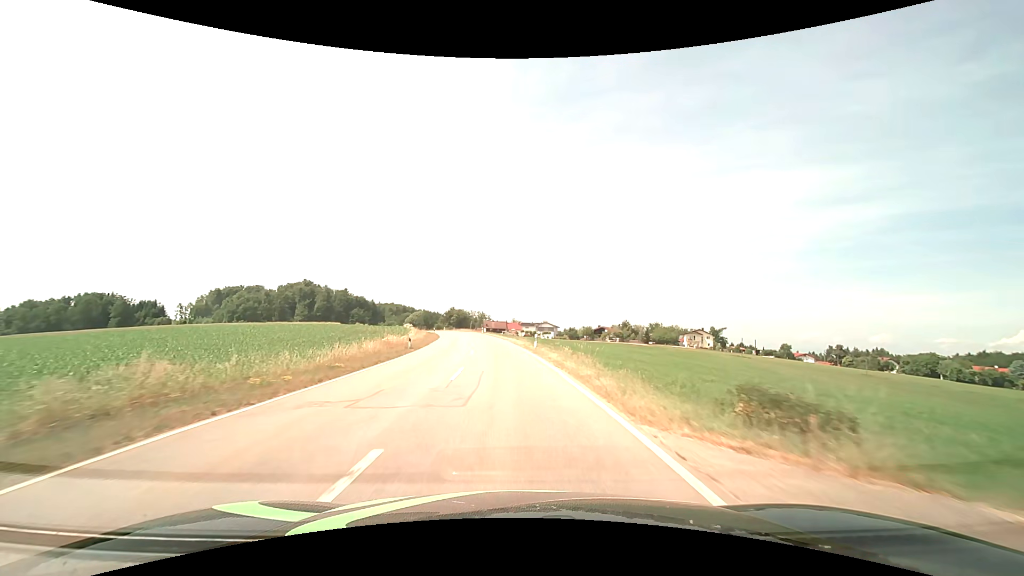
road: tertiary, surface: asphalt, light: Day
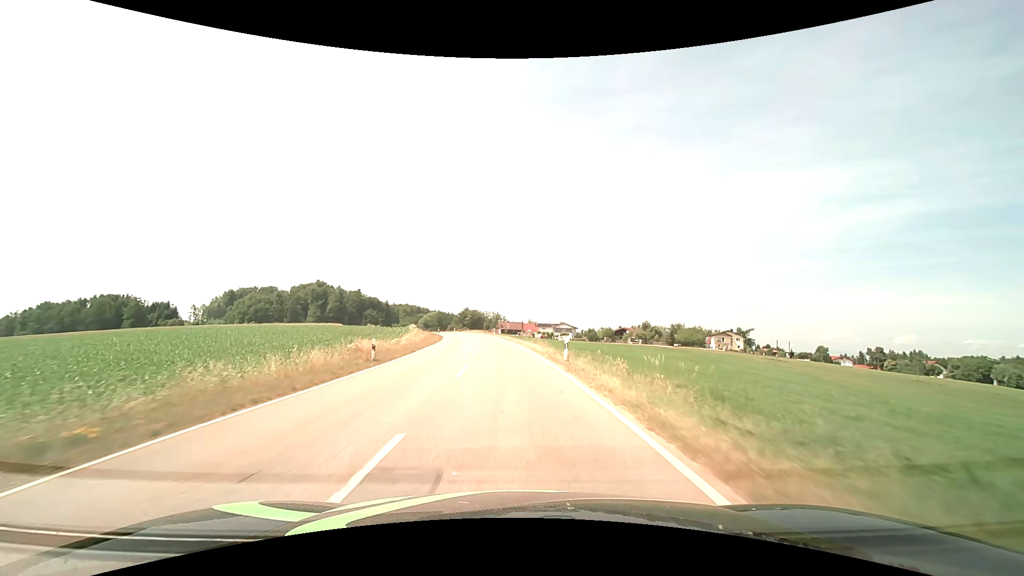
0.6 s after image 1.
(-0.1, +10.8) m; -2°
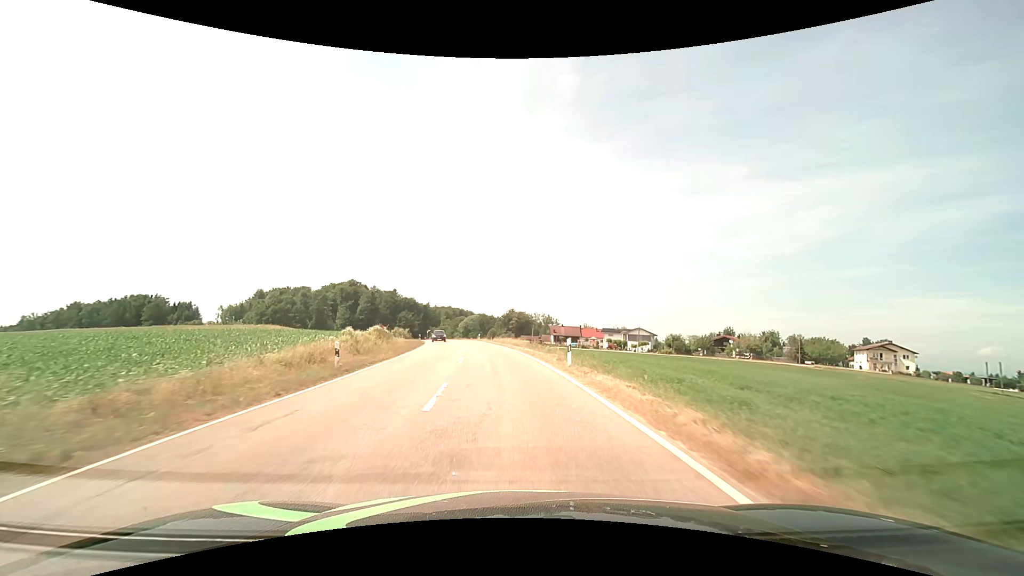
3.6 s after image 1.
(-3.4, +52.0) m; -6°
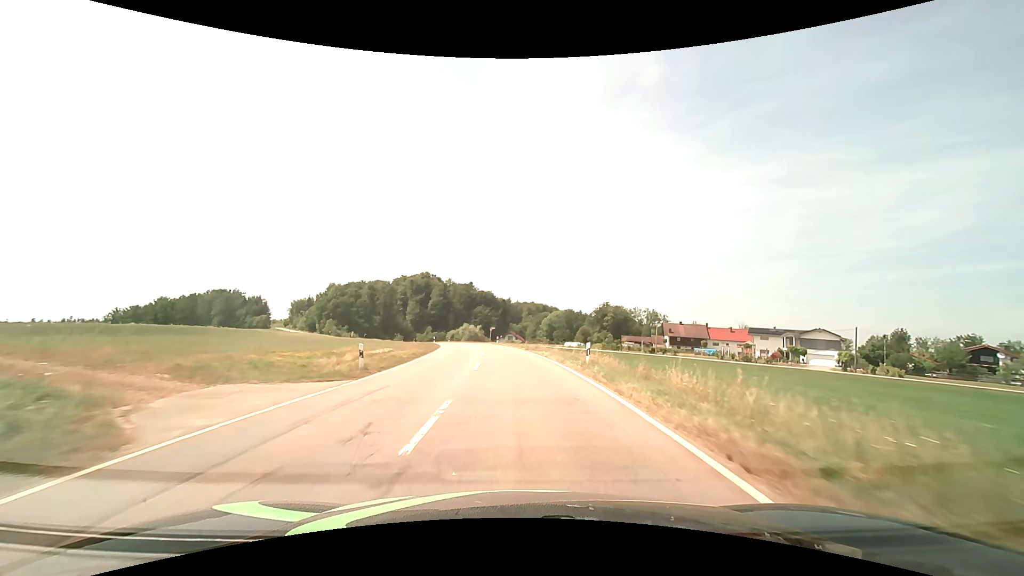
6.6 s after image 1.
(-4.2, +49.1) m; -10°
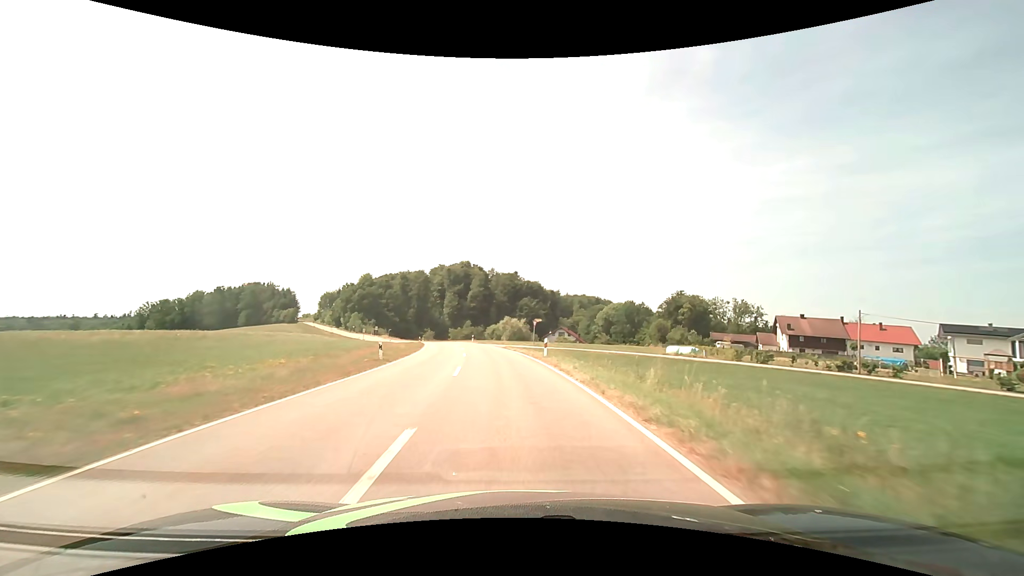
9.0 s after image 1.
(-1.2, +38.0) m; -5°
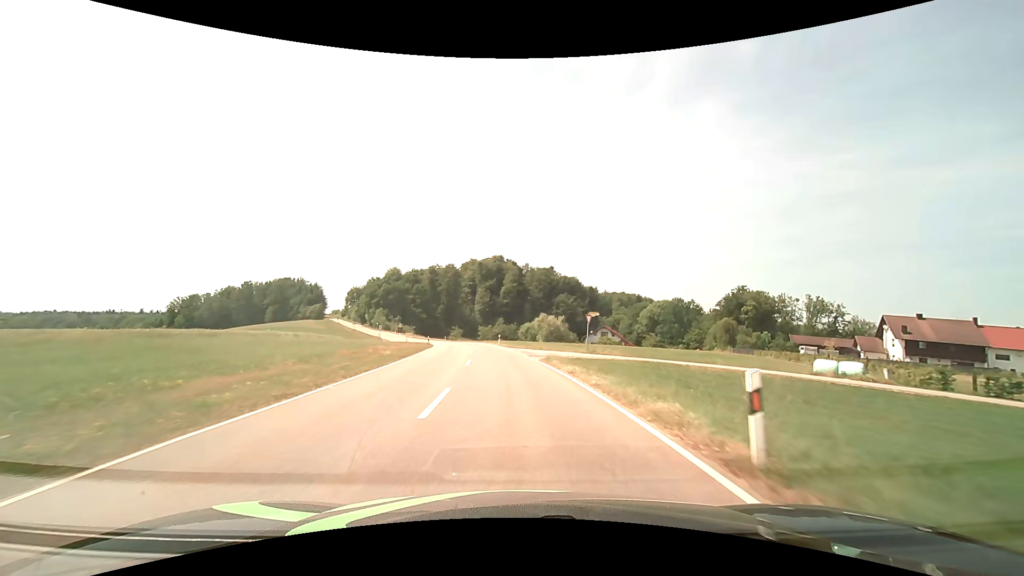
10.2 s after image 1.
(-0.7, +18.7) m; -4°
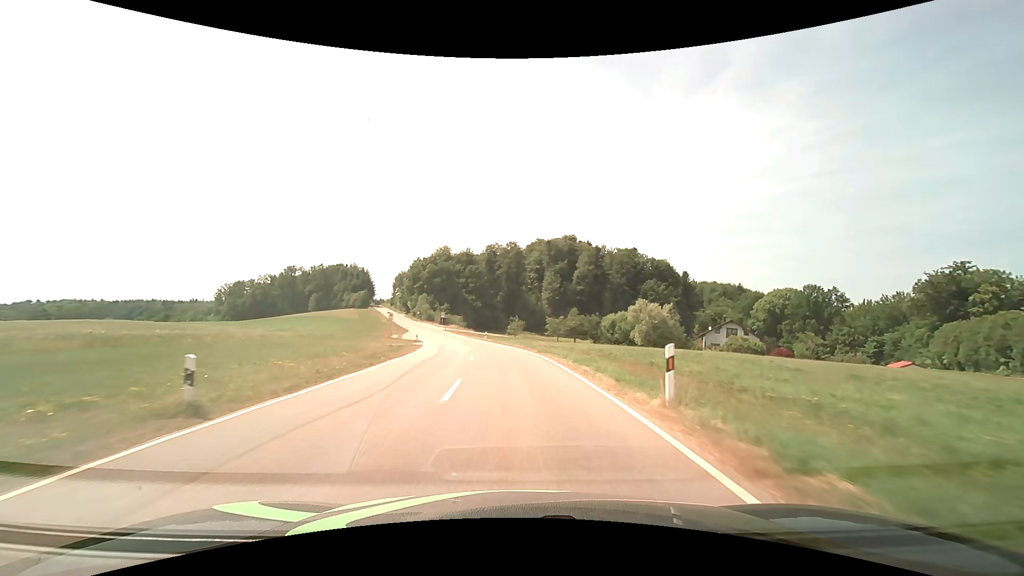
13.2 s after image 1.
(-3.2, +46.4) m; -8°
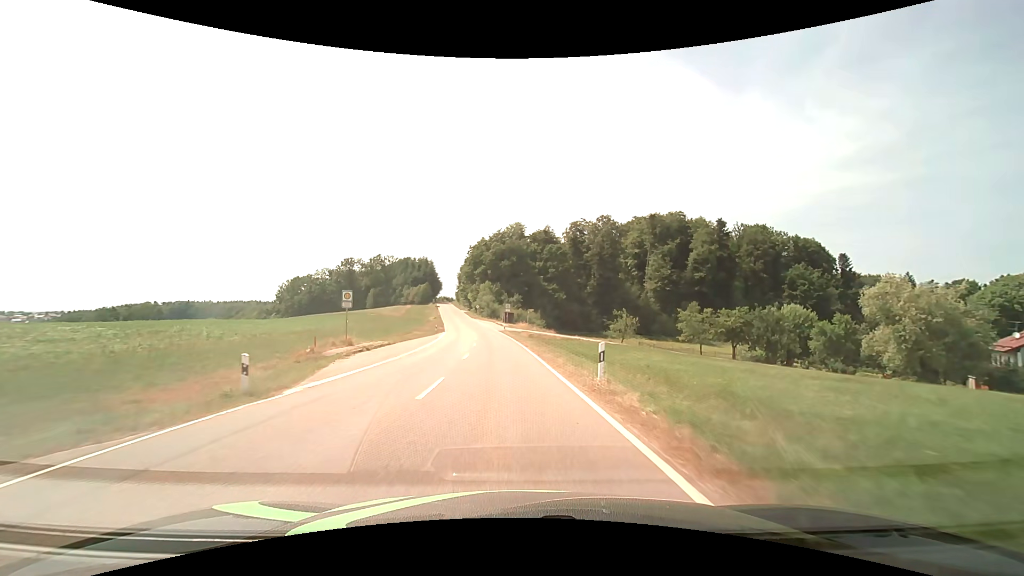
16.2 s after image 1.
(-3.5, +47.0) m; -9°
(0, +10) (-1, +20) (-2, +30) (-2, +40) (-3, +50) (-4, +60) (-6, +70) (-7, +80) (-9, +89) (-11, +99) m
